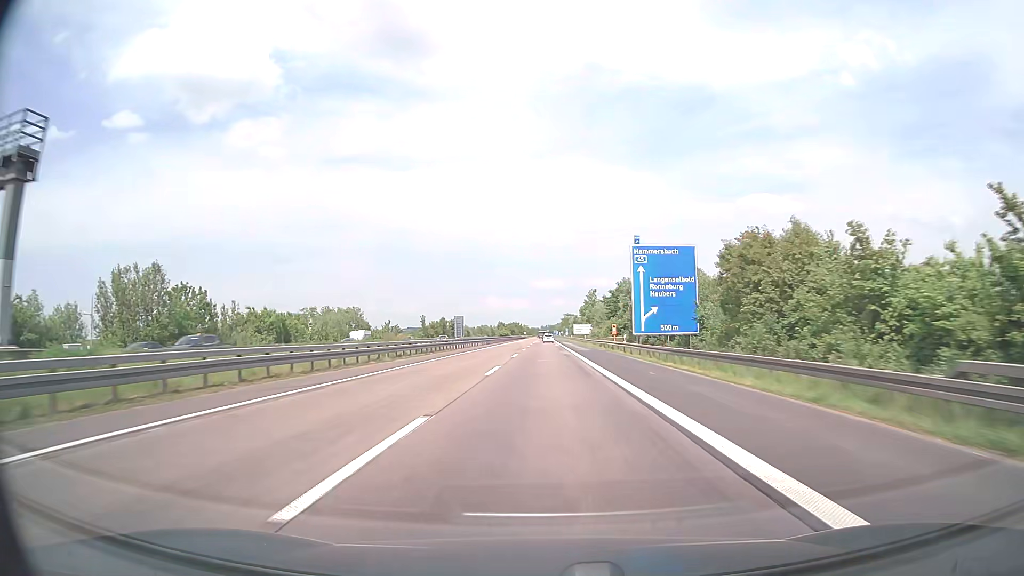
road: motorway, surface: asphalt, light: Day
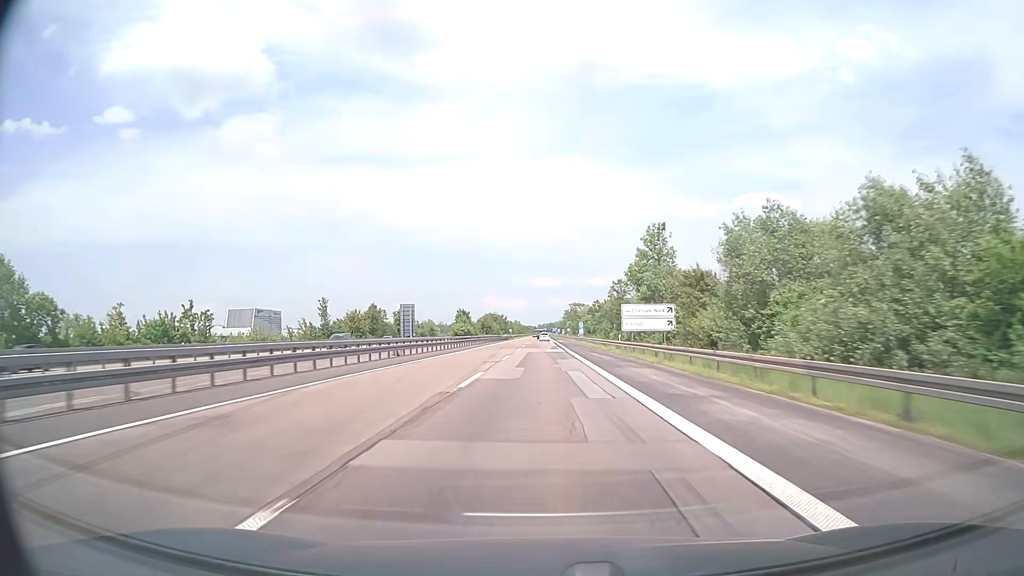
(+0.2, +95.1) m; 0°
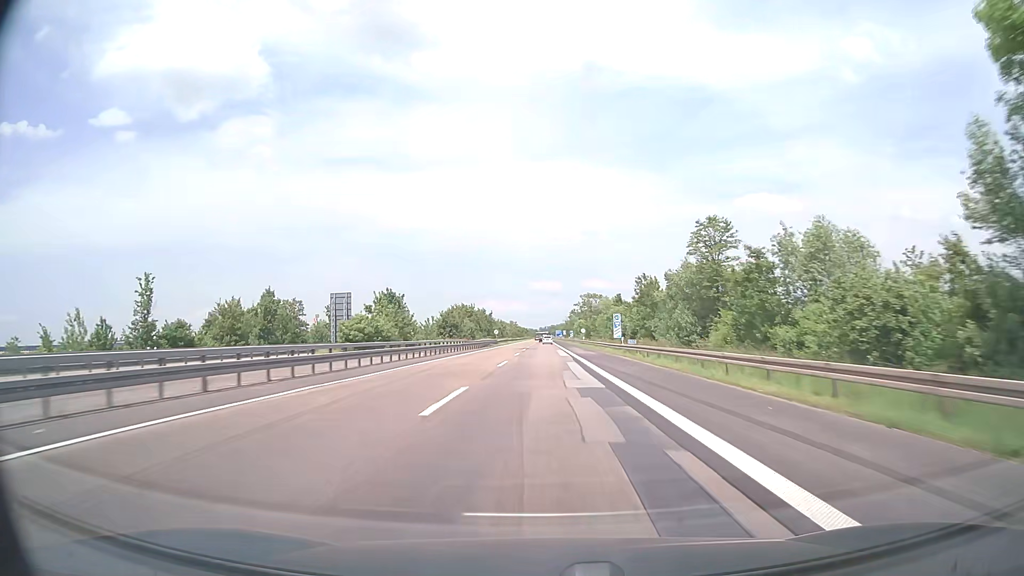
(0.0, +57.1) m; 0°
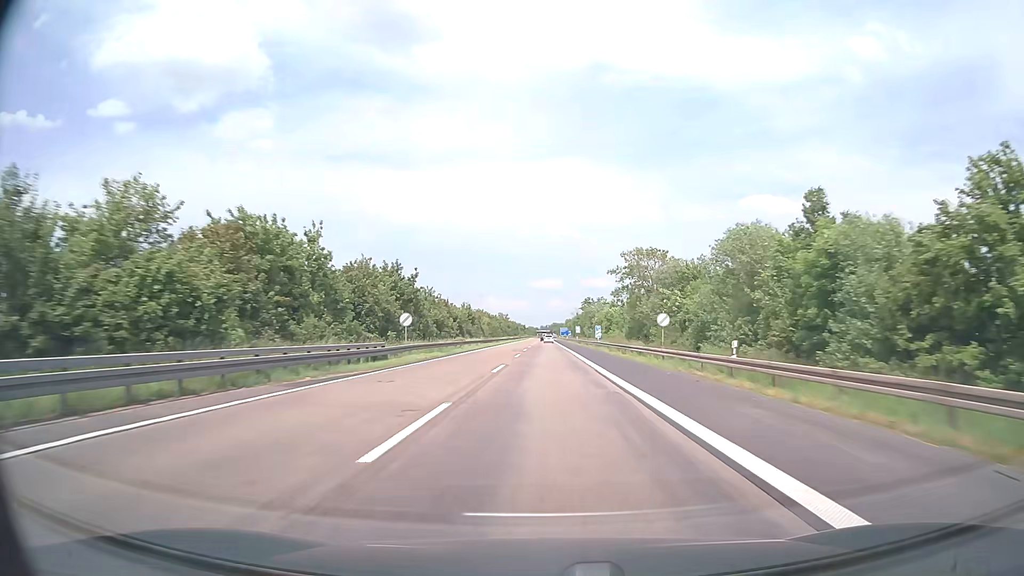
(+0.1, +76.1) m; 0°
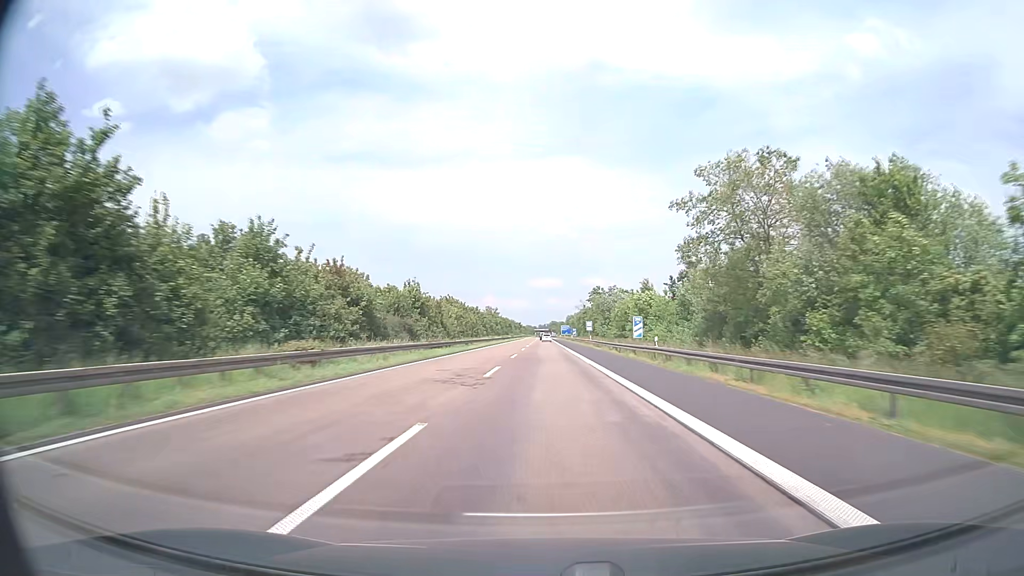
(-0.1, +38.0) m; 0°
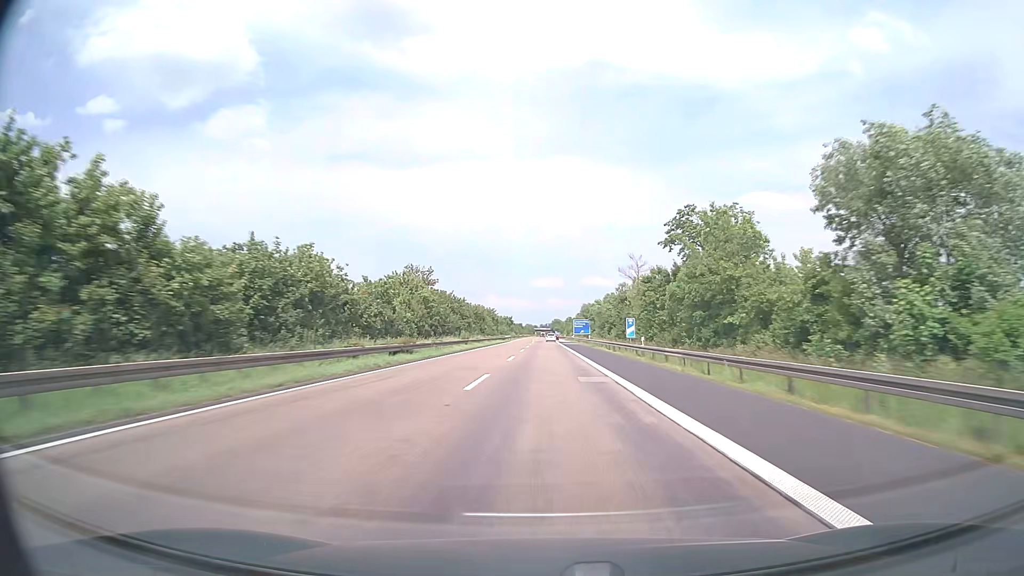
(+0.1, +95.1) m; 0°
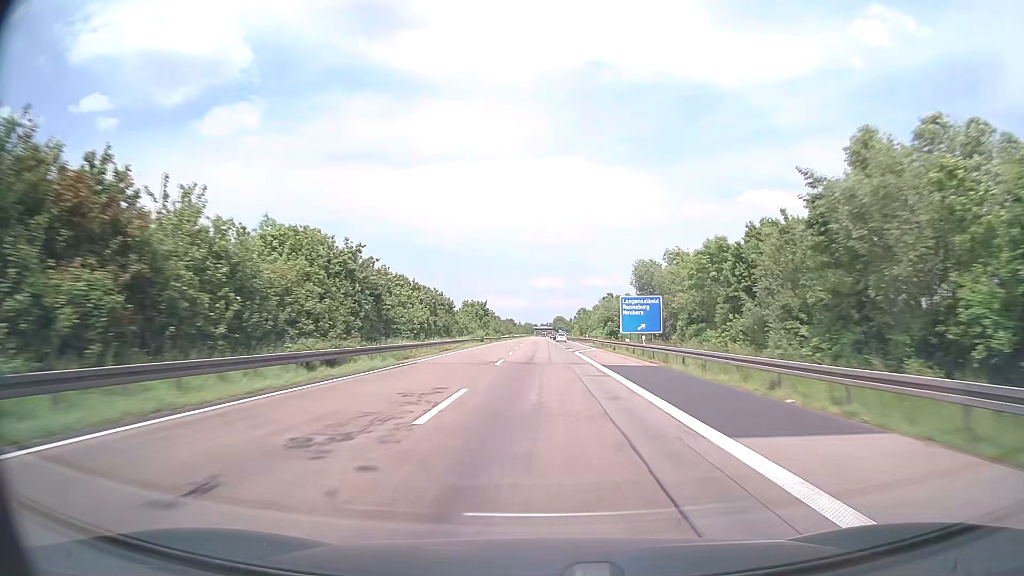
(+0.2, +95.1) m; 0°
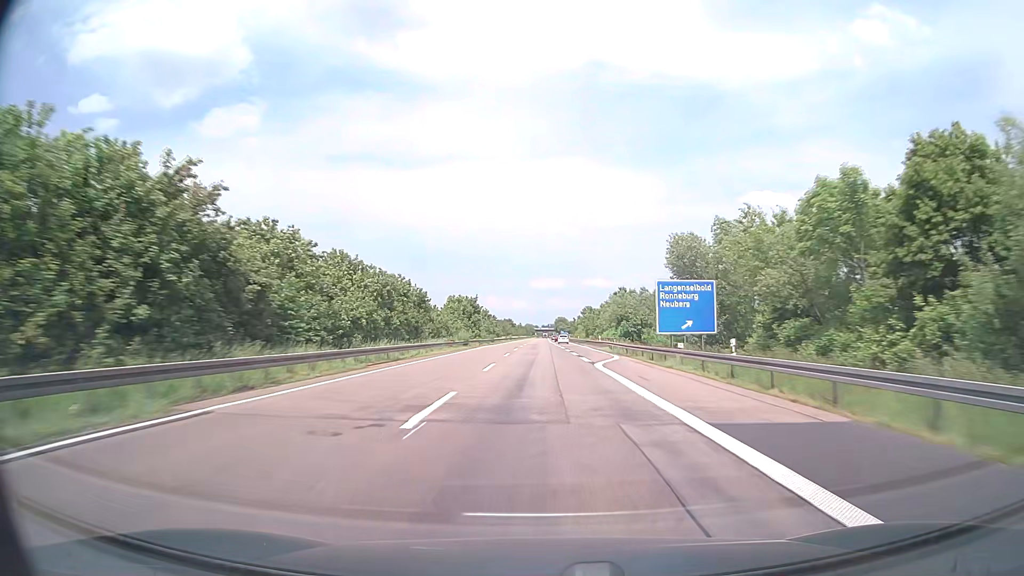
(0.0, +19.0) m; 0°
(0, +10) (0, +20) (0, +30) (0, +40) (0, +50) (0, +60) (0, +70) (0, +80) (0, +90) (0, +100) m
